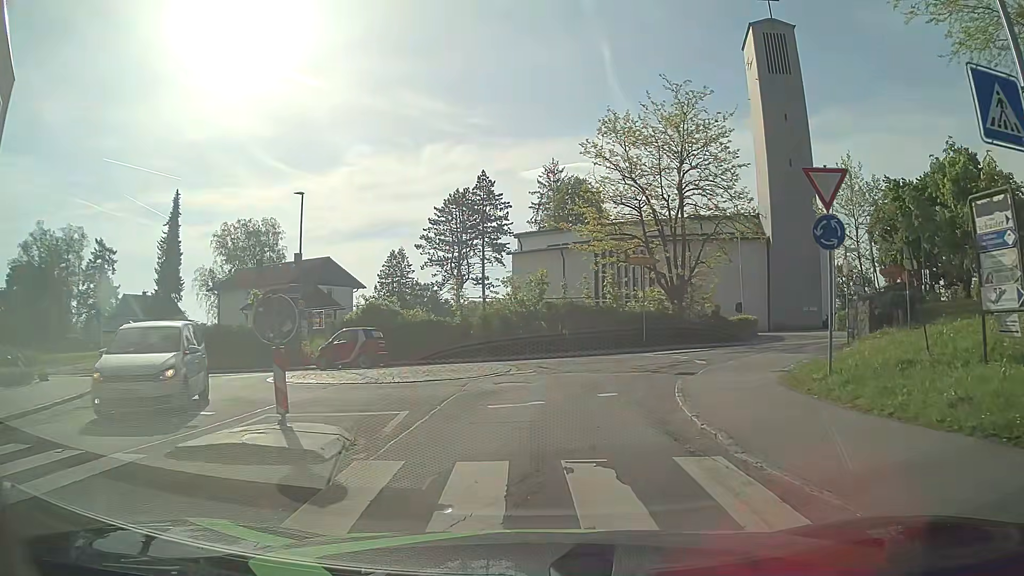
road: unclassified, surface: asphalt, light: Day
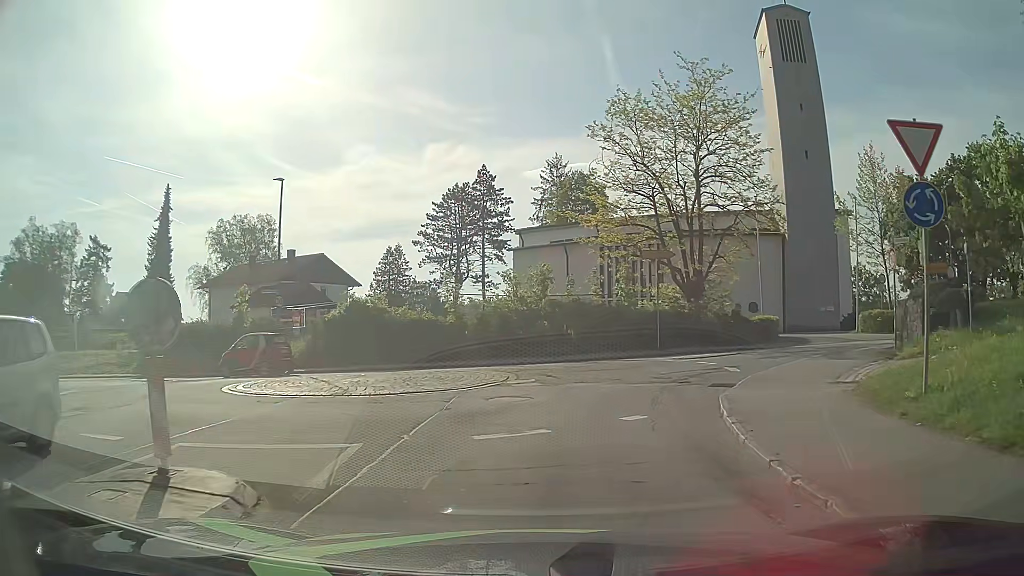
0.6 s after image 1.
(0.0, +3.0) m; +1°
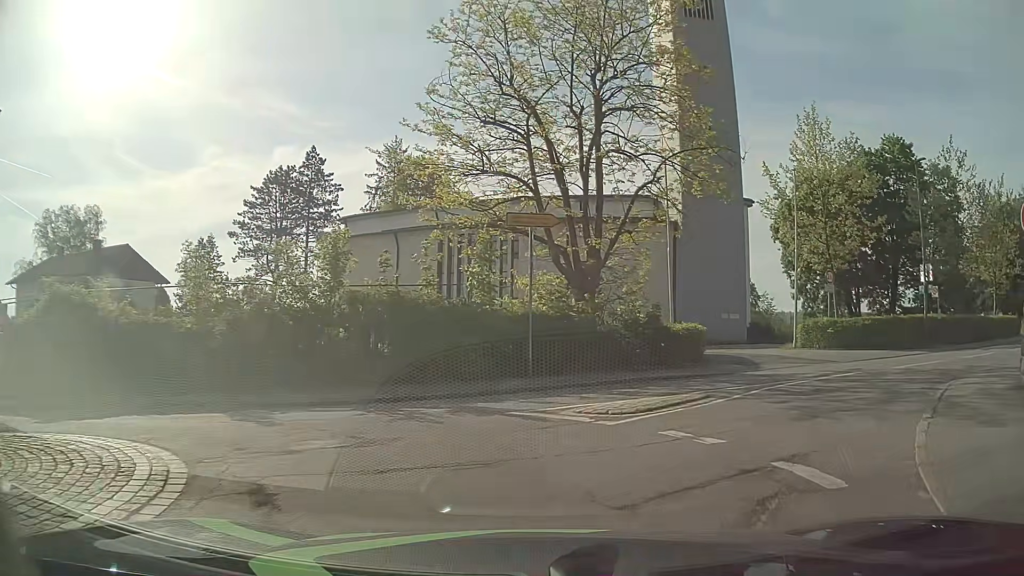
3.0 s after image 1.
(+0.5, +10.9) m; +11°
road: tertiary
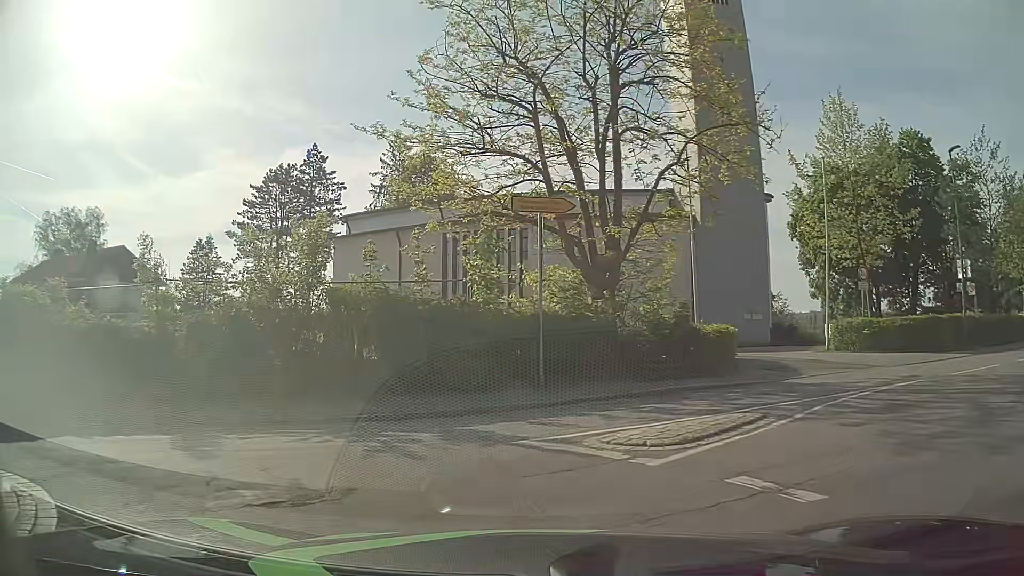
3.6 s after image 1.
(+0.1, +2.3) m; -1°
